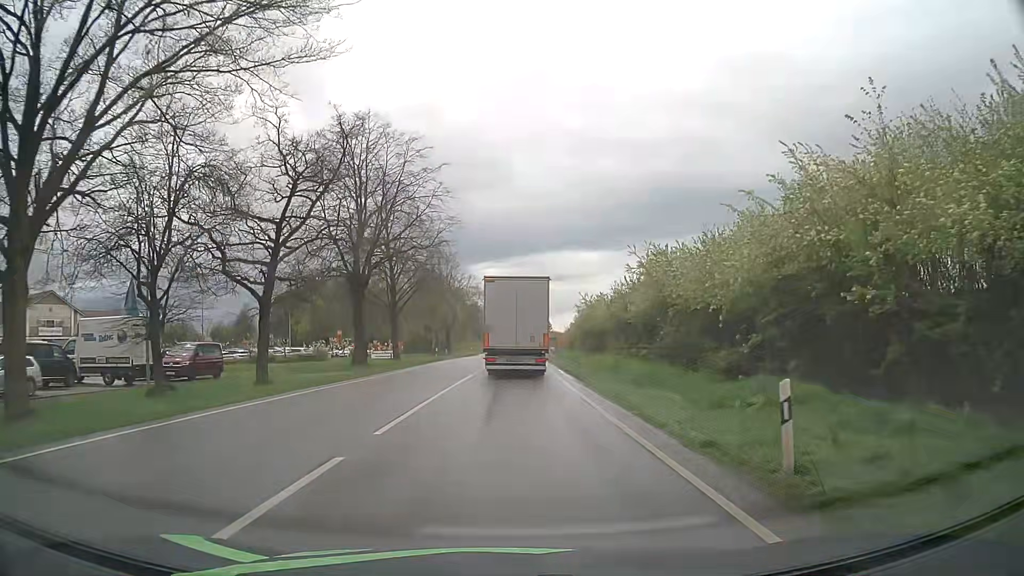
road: primary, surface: asphalt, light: Day
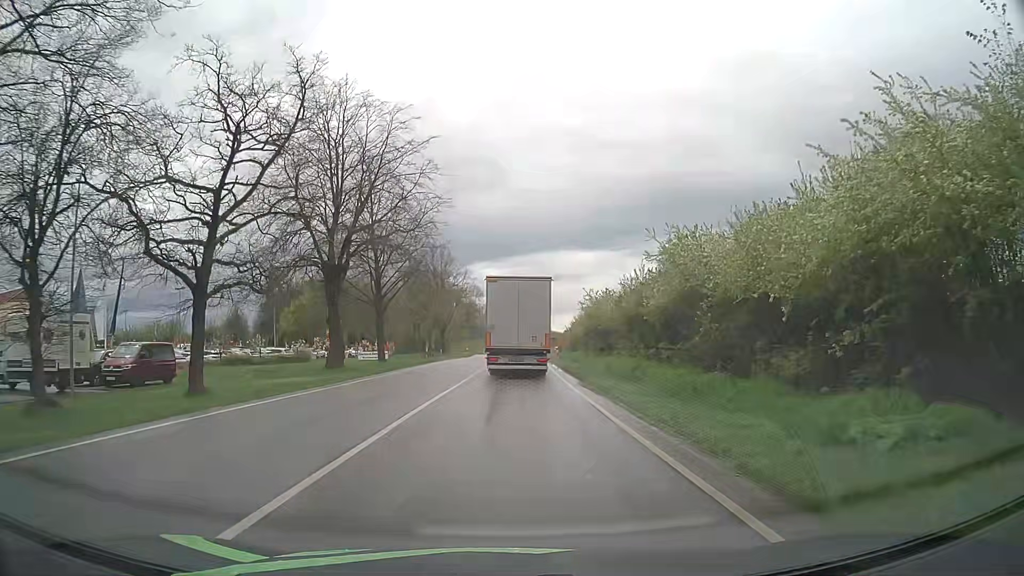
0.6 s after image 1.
(0.0, +5.8) m; +1°
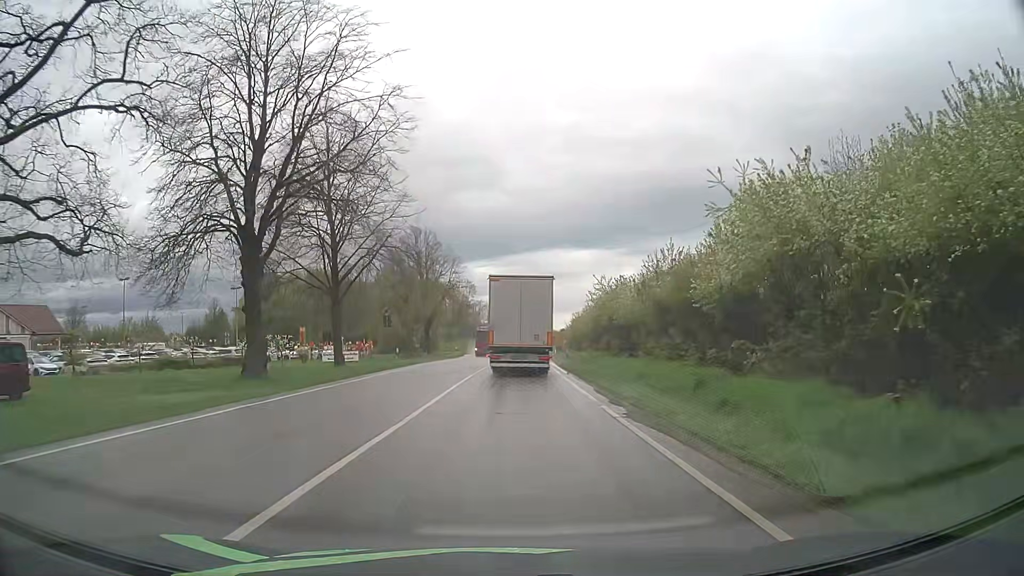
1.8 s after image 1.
(-0.1, +11.7) m; 0°
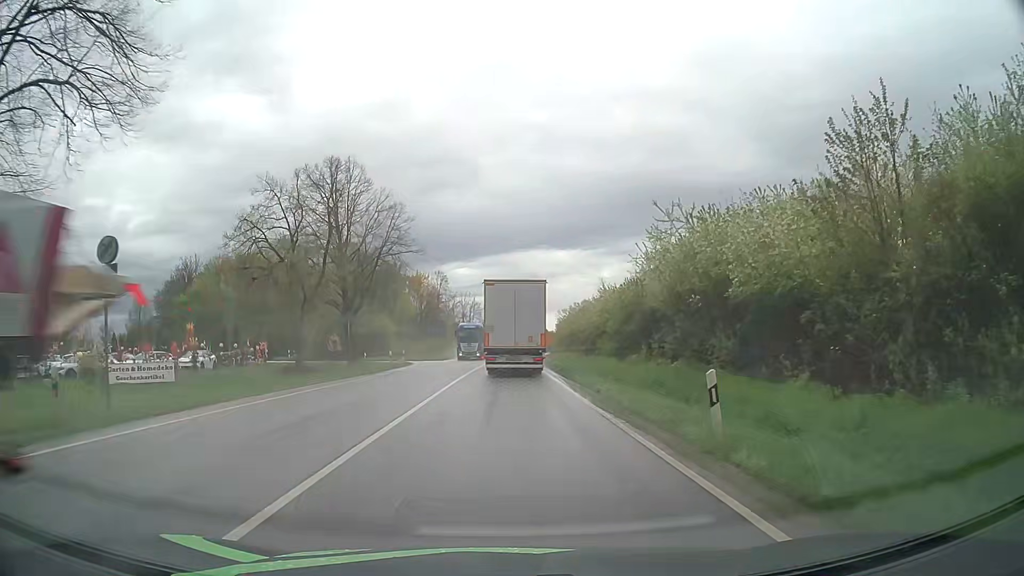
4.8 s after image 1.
(+0.3, +30.0) m; +1°
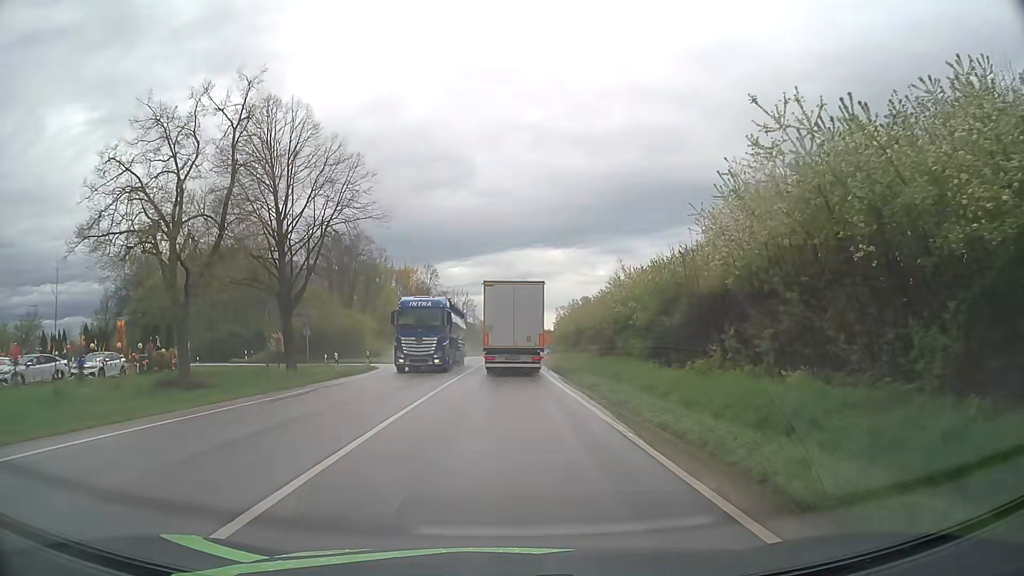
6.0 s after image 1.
(+0.1, +12.4) m; +1°
(0, +10) (0, +20) (0, +30) (0, +40) (0, +50) (0, +60) (0, +70) (+1, +80) (+1, +90) (+1, +100) m
